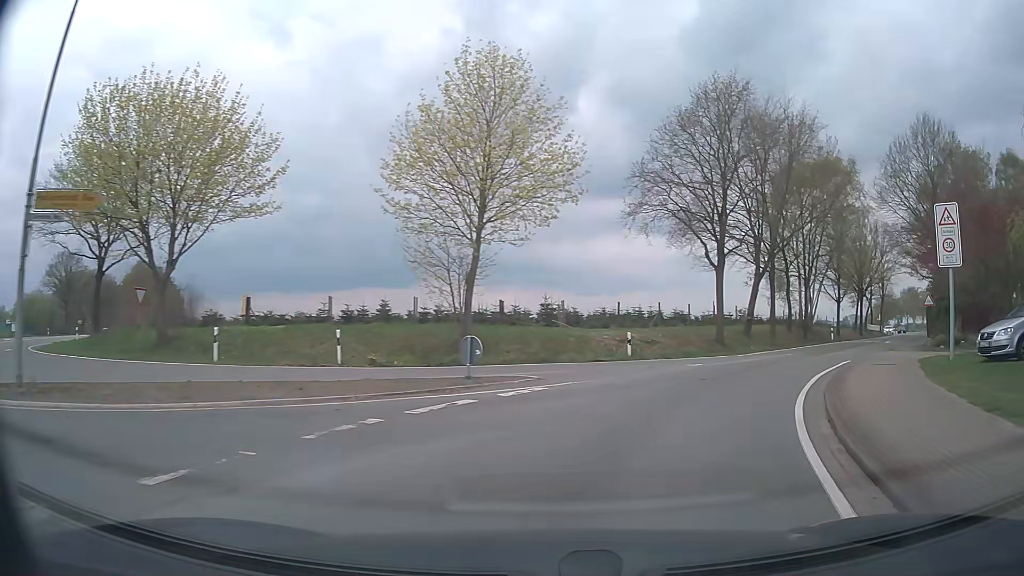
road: secondary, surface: asphalt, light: Day
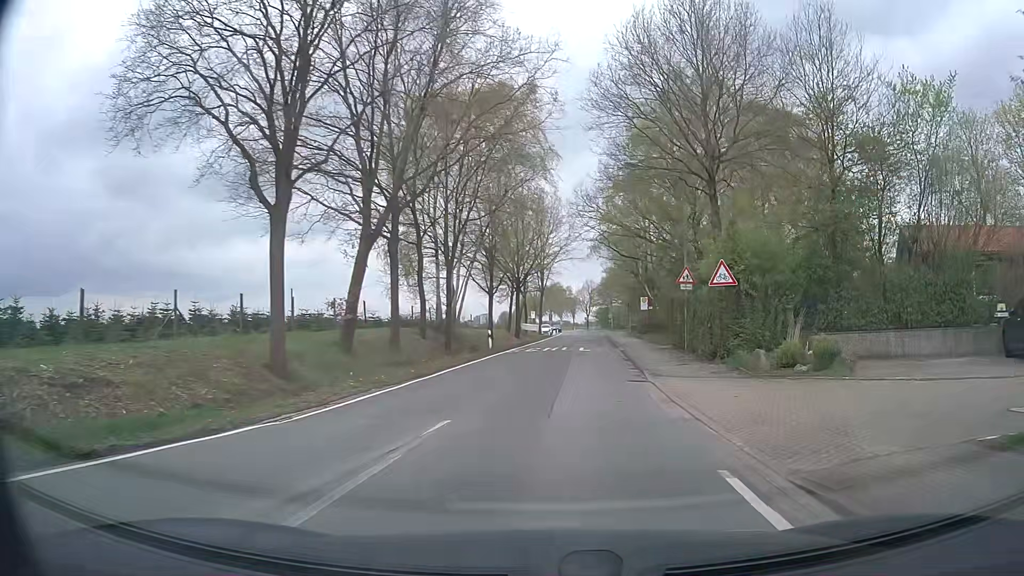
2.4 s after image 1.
(+6.2, +18.9) m; +33°
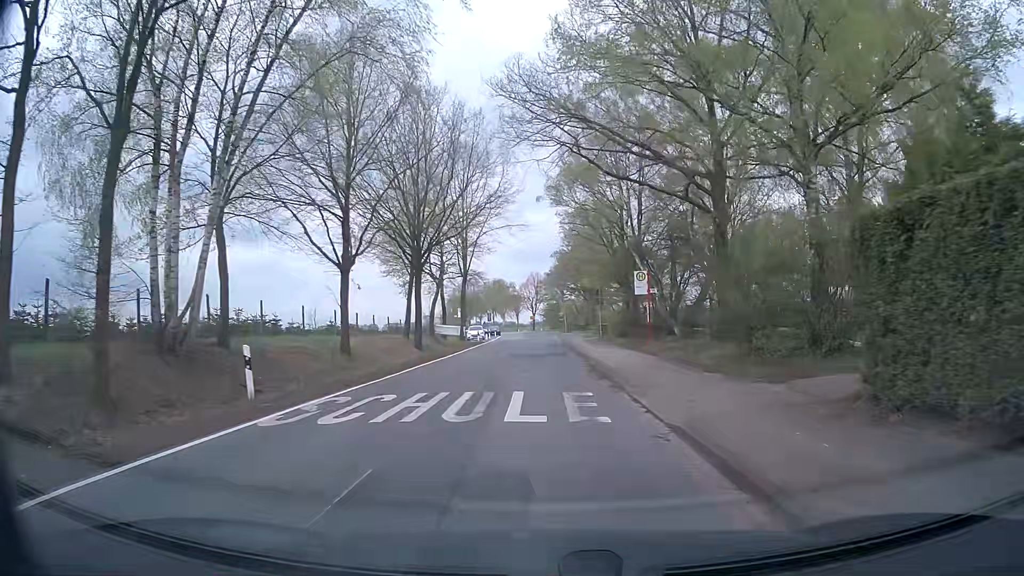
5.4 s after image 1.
(+1.7, +25.6) m; +6°
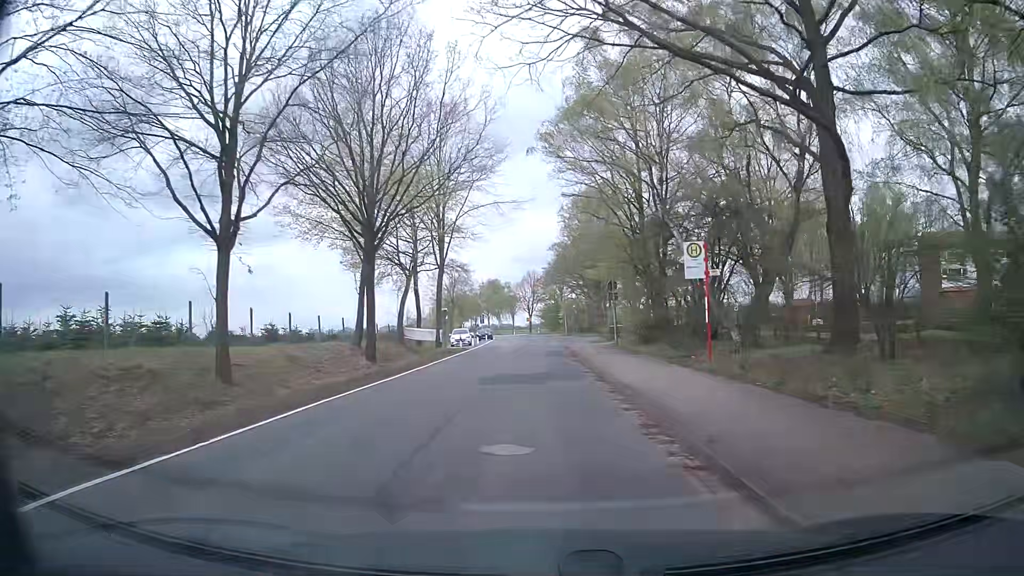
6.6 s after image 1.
(-0.1, +10.5) m; 0°
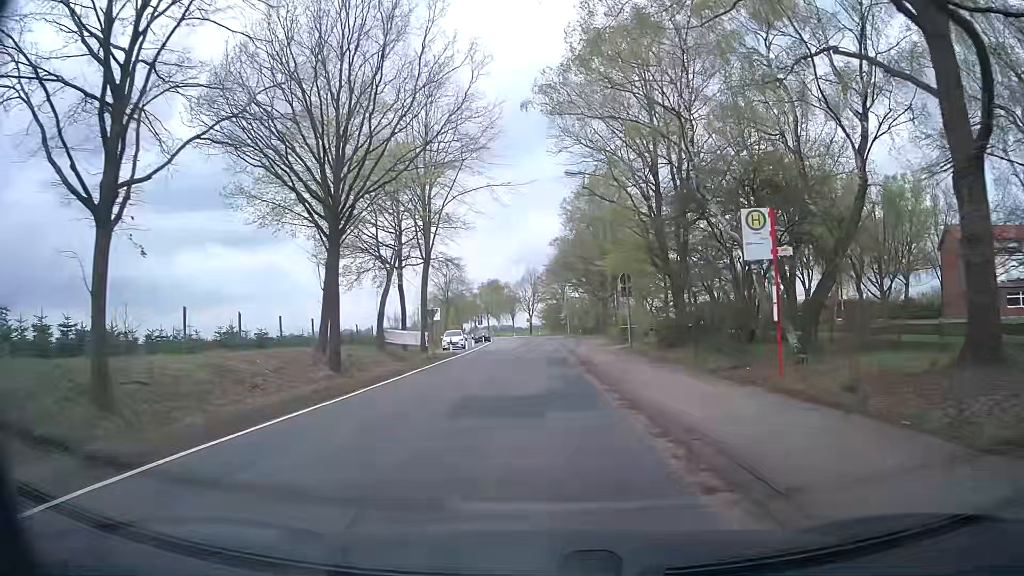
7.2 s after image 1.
(-0.1, +5.3) m; 0°
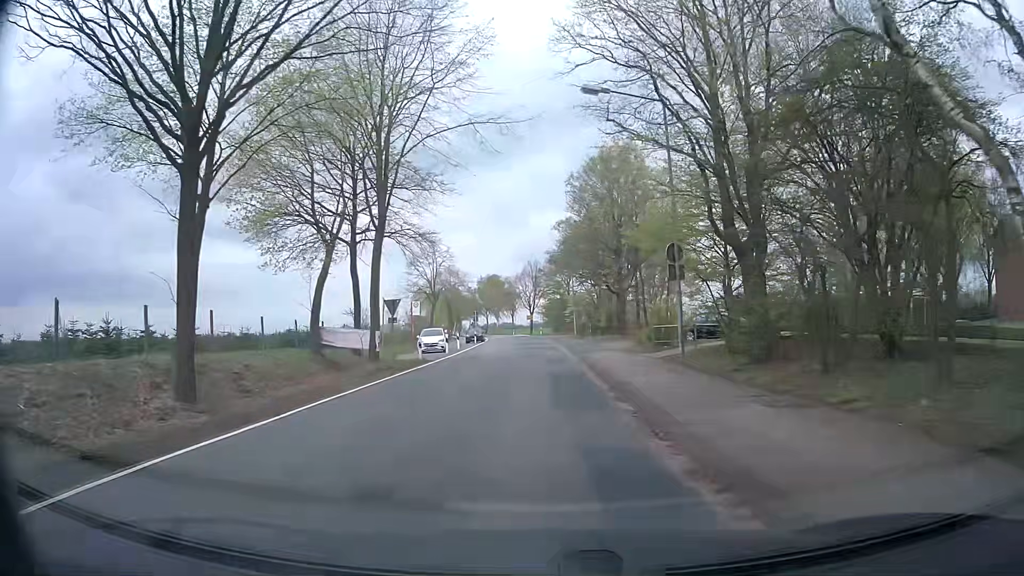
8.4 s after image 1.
(-0.1, +10.8) m; -1°
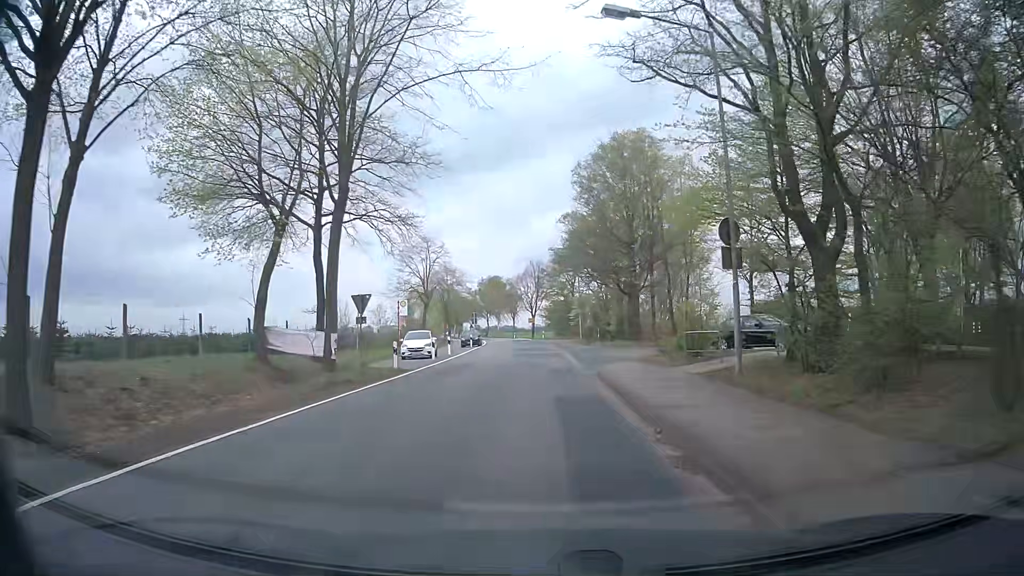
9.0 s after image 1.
(0.0, +5.5) m; 0°
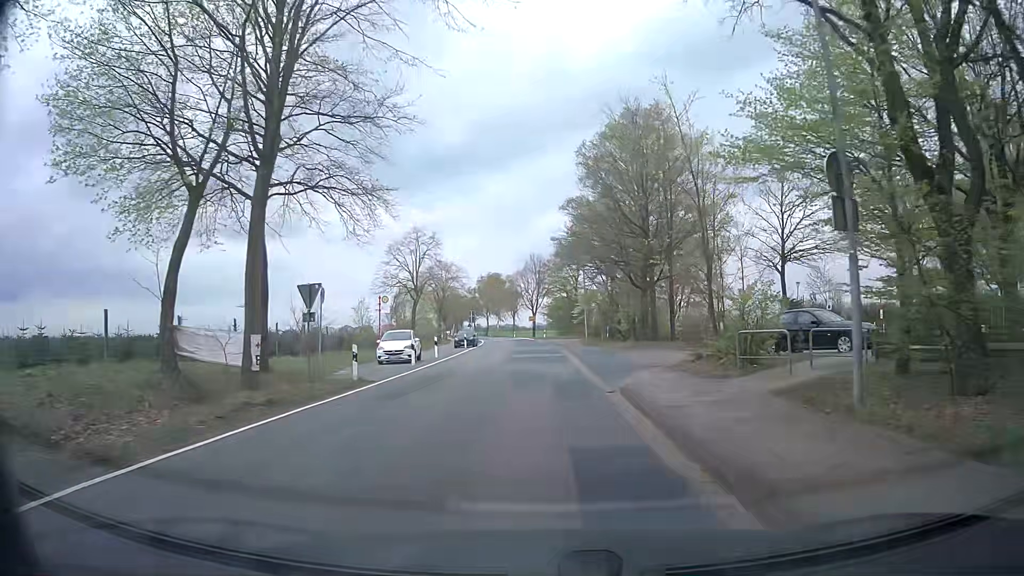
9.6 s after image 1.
(0.0, +5.5) m; +1°
(0, +10) (0, +20) (0, +30) (-1, +40) (-1, +50) (-2, +60) (-2, +70) (-3, +80) (-4, +90) (-5, +100) m
